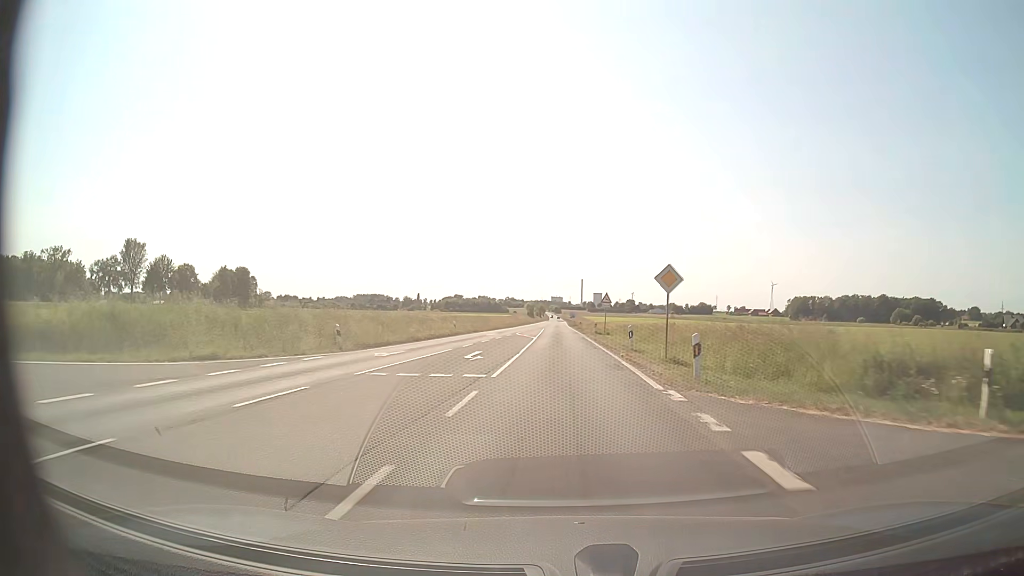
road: secondary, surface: asphalt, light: Day
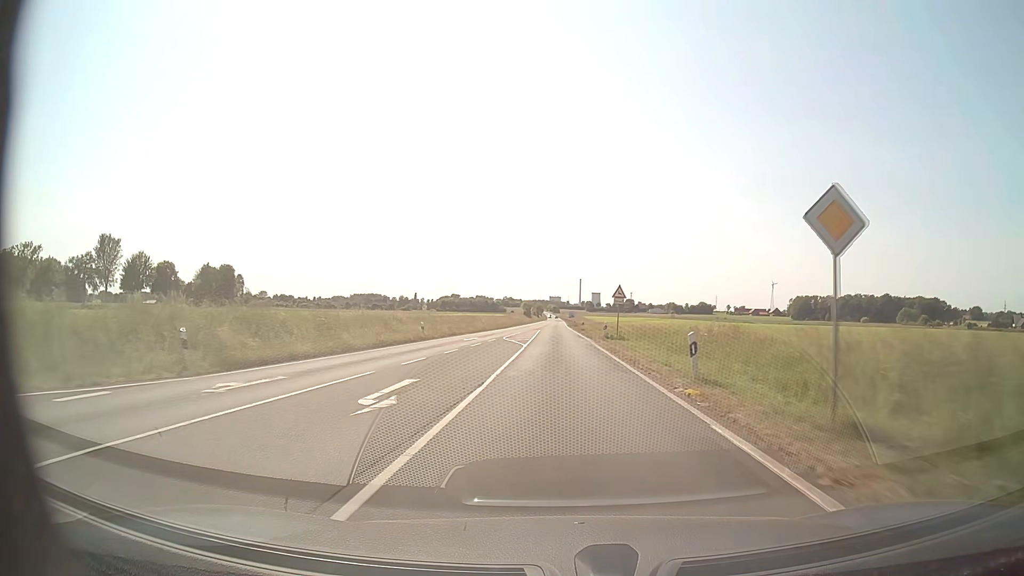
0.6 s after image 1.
(0.0, +11.8) m; 0°
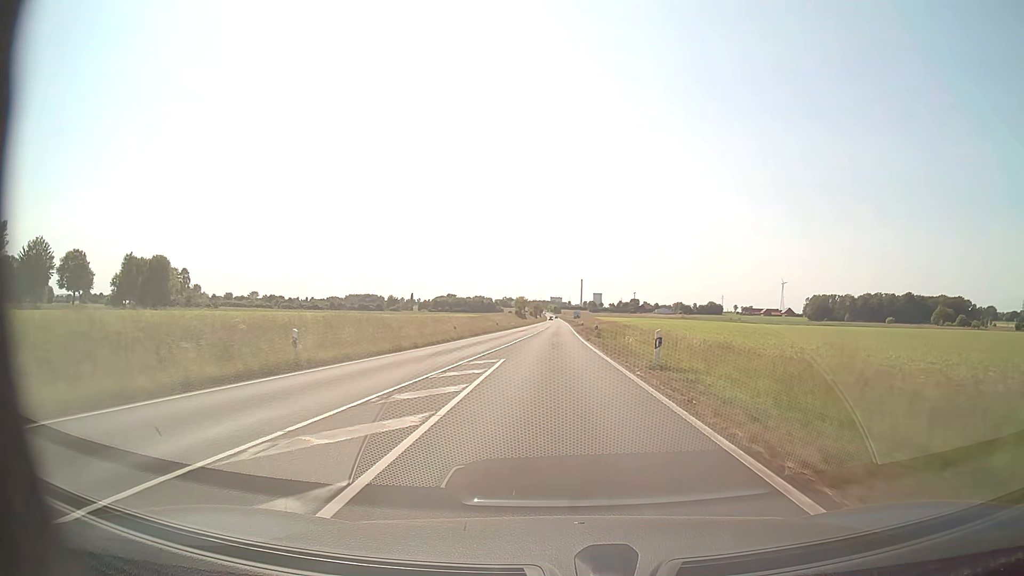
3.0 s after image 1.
(0.0, +47.2) m; 0°
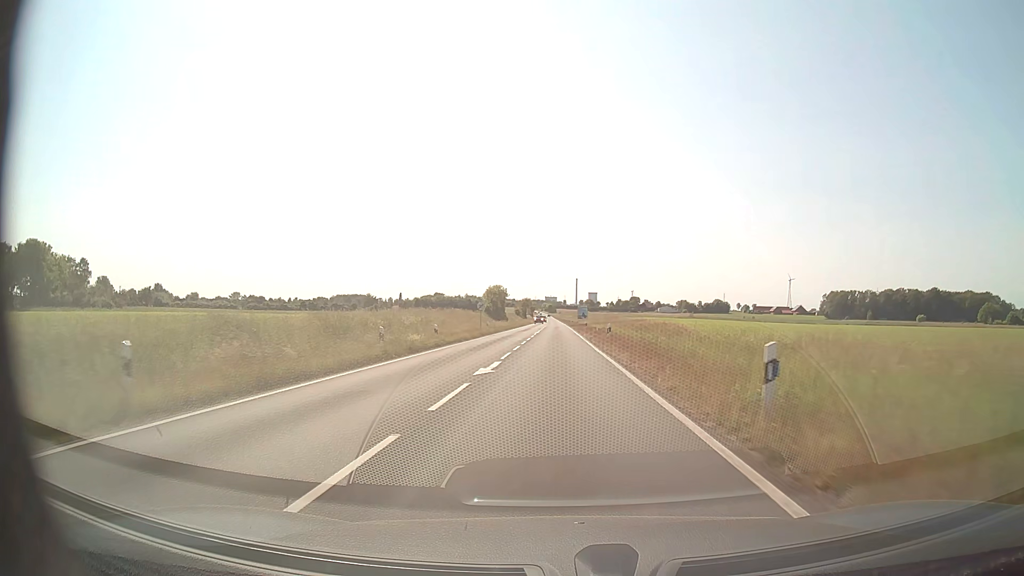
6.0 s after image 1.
(-0.1, +59.1) m; 0°
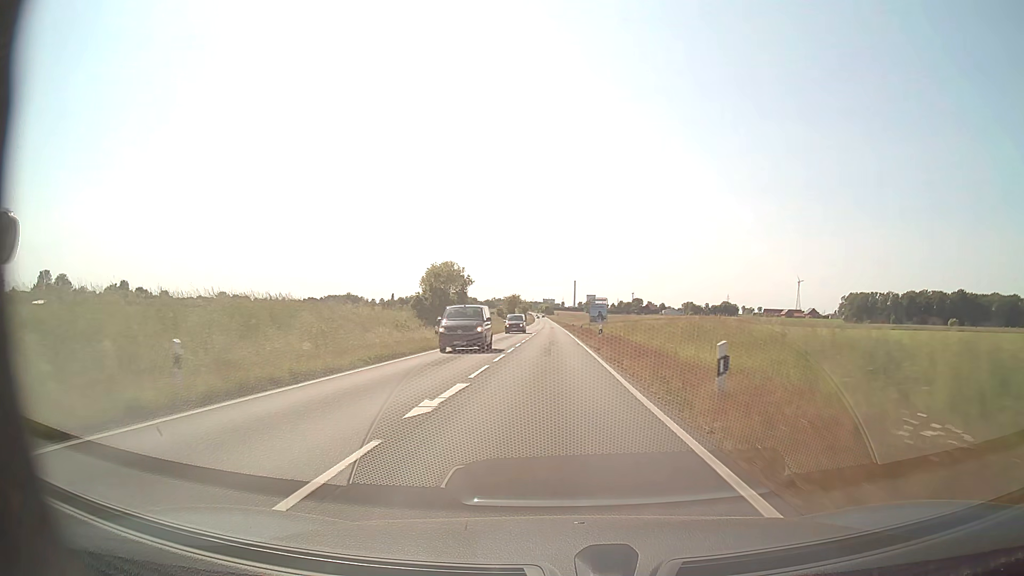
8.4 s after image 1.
(+0.2, +48.7) m; 0°
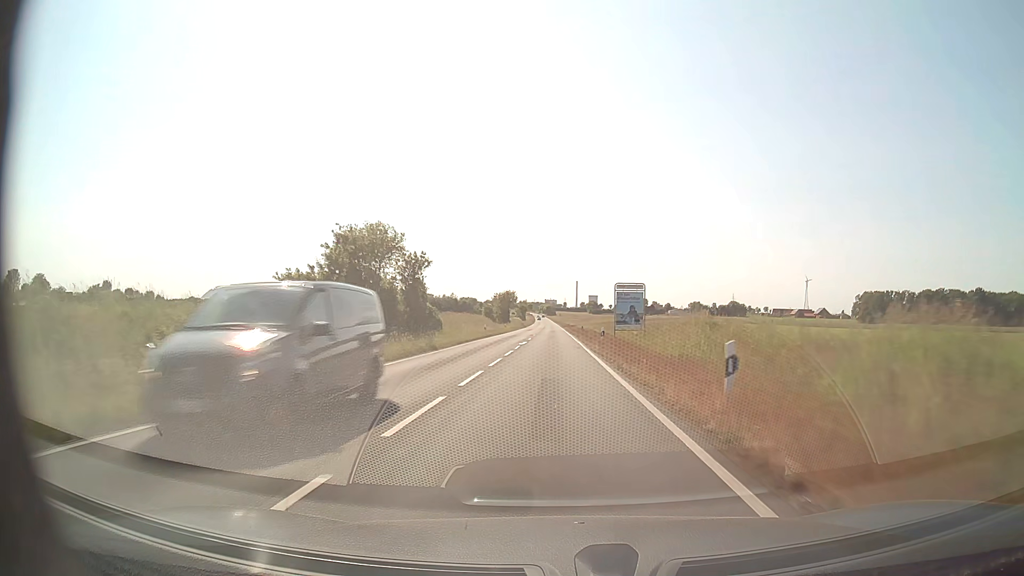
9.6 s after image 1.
(0.0, +26.1) m; 0°
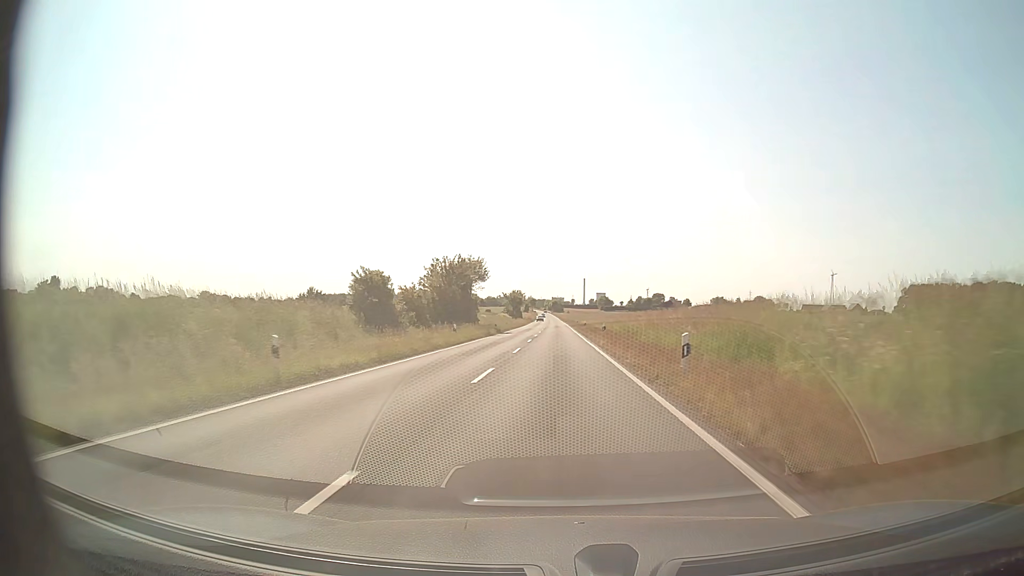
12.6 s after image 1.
(-0.4, +71.1) m; -1°
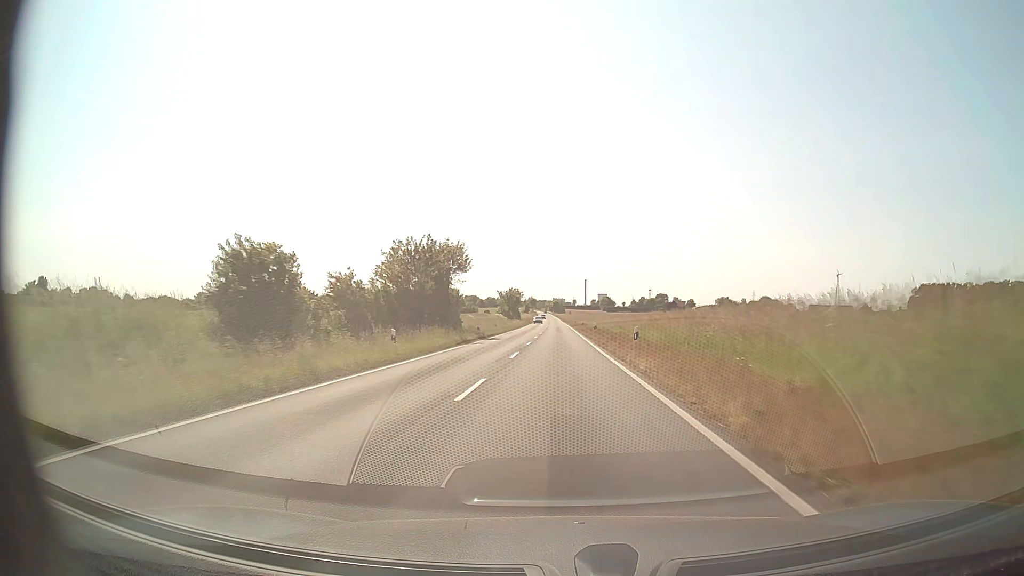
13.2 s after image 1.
(0.0, +15.0) m; 0°
(0, +10) (0, +20) (0, +30) (0, +40) (0, +50) (0, +60) (0, +70) (0, +80) (0, +90) (0, +100) m
